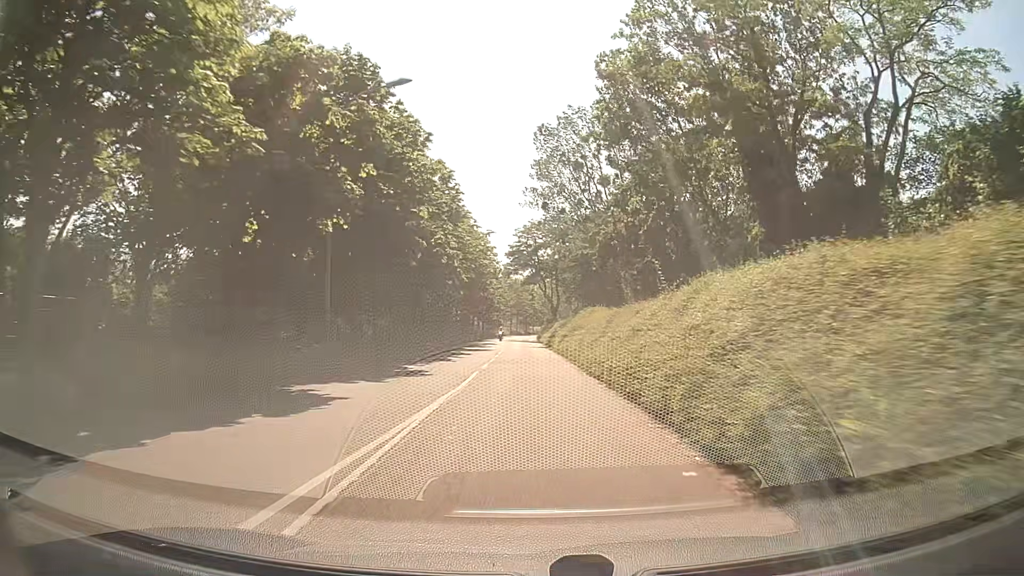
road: tertiary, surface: asphalt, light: Day
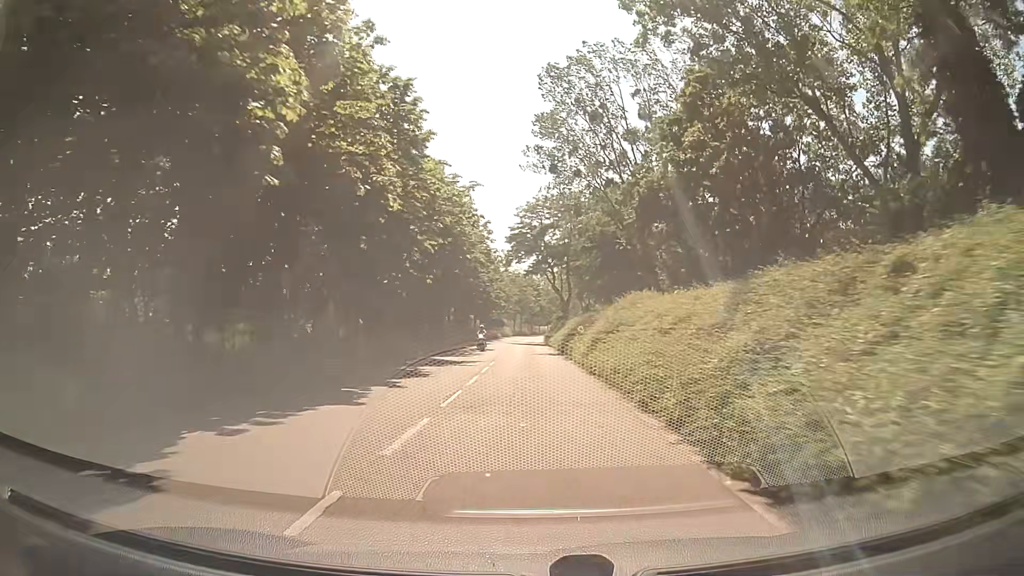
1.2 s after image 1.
(0.0, +15.8) m; 0°
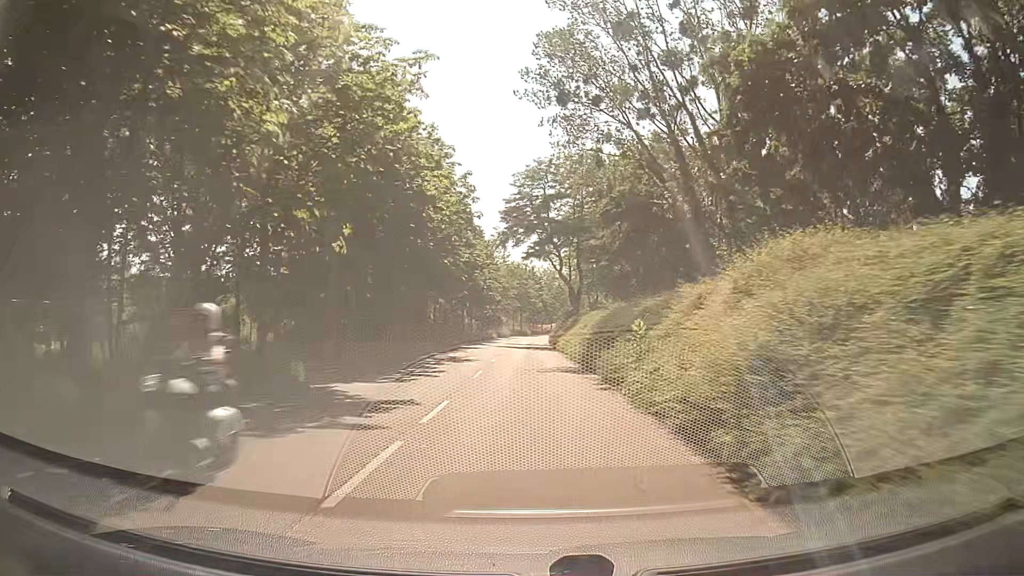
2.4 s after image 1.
(-0.1, +15.6) m; 0°
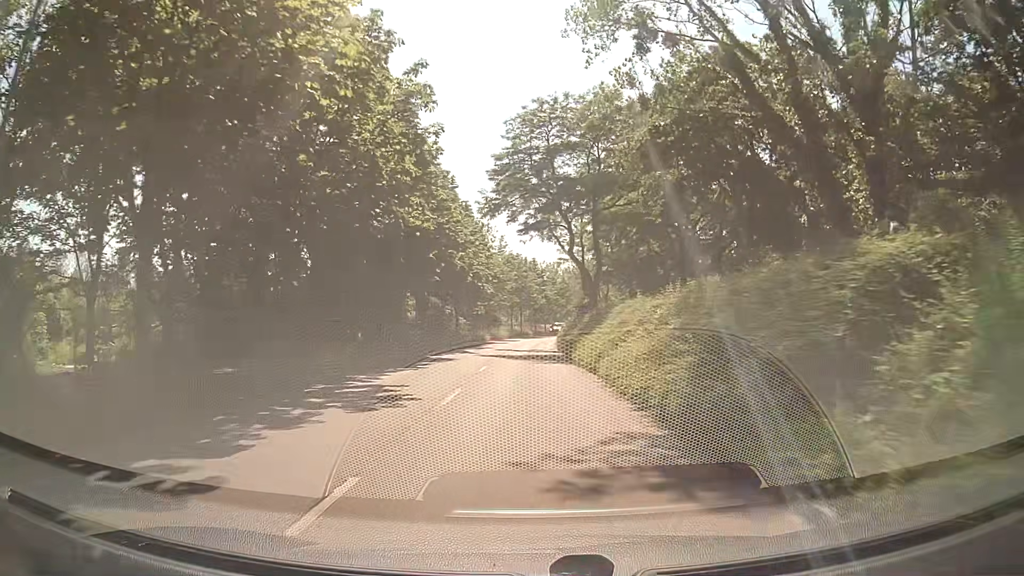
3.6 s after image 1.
(-0.1, +15.3) m; -1°
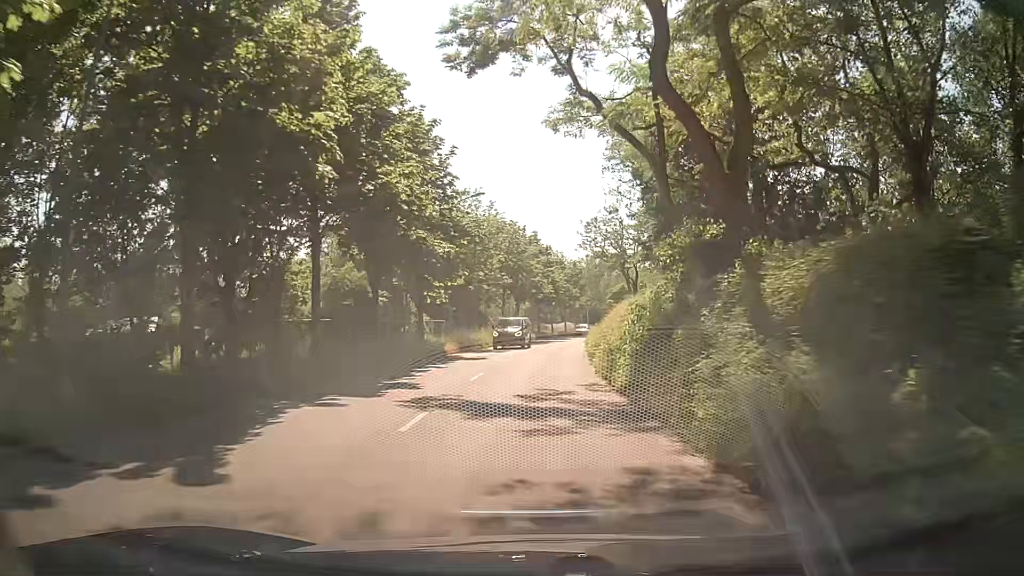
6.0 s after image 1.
(-0.1, +30.2) m; 0°
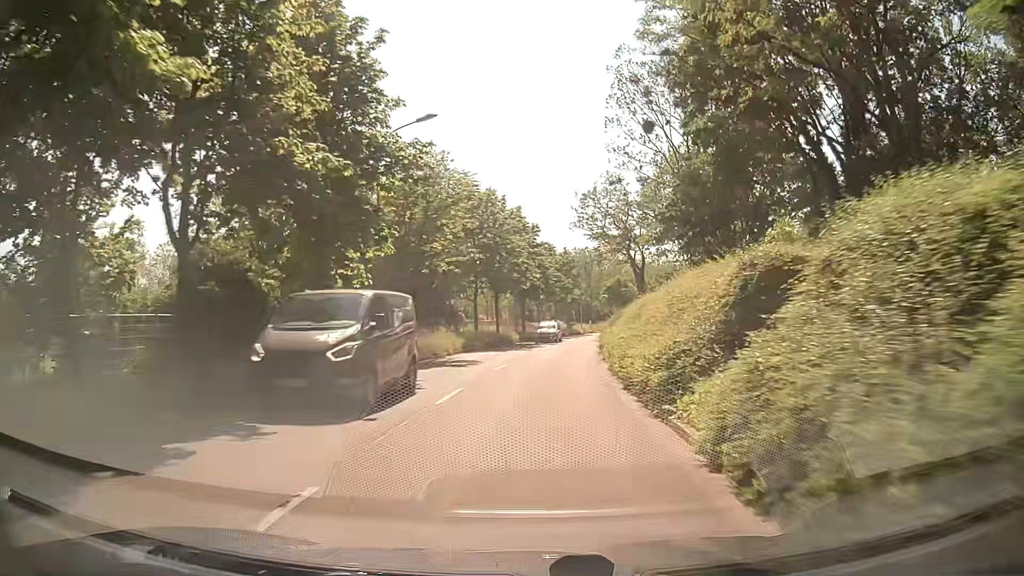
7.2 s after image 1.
(+0.1, +15.1) m; +1°
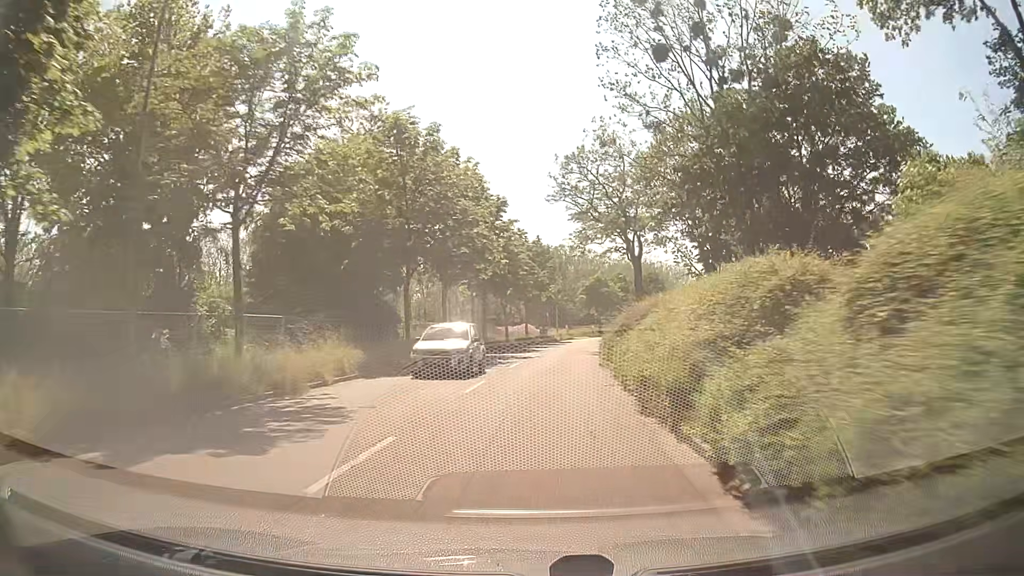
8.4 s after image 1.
(+0.3, +15.1) m; +2°
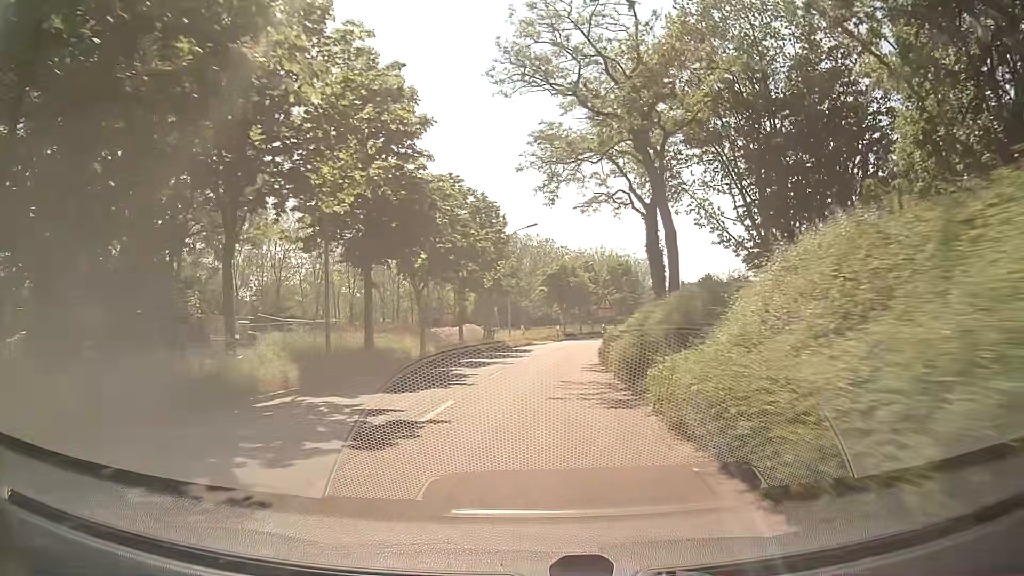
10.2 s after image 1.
(+0.8, +22.6) m; +4°
(0, +10) (0, +20) (+1, +30) (+2, +40) (+3, +50) (+5, +60) (+7, +69) (+9, +79) (+12, +89) (+15, +98) m
